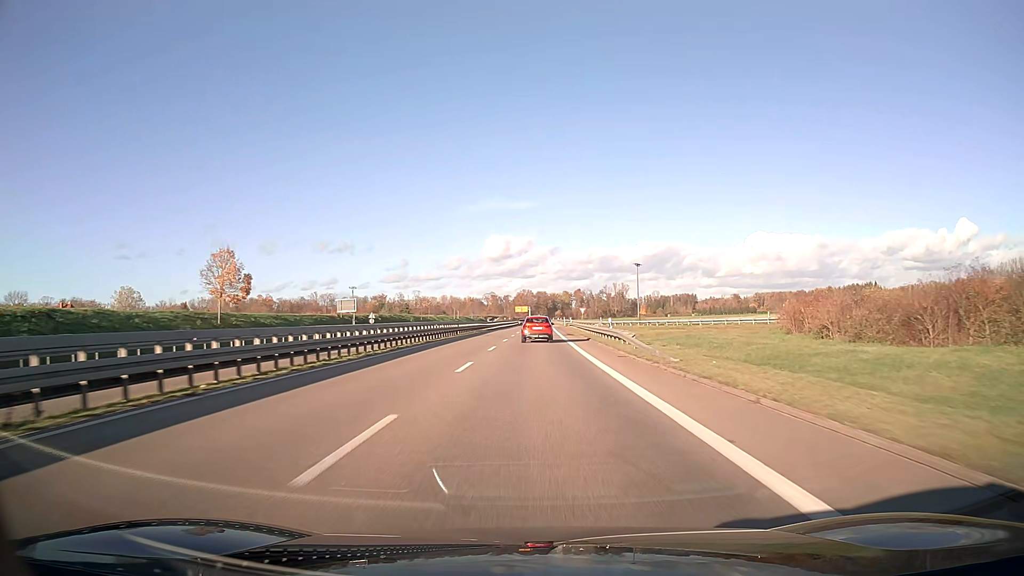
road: trunk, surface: asphalt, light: Day
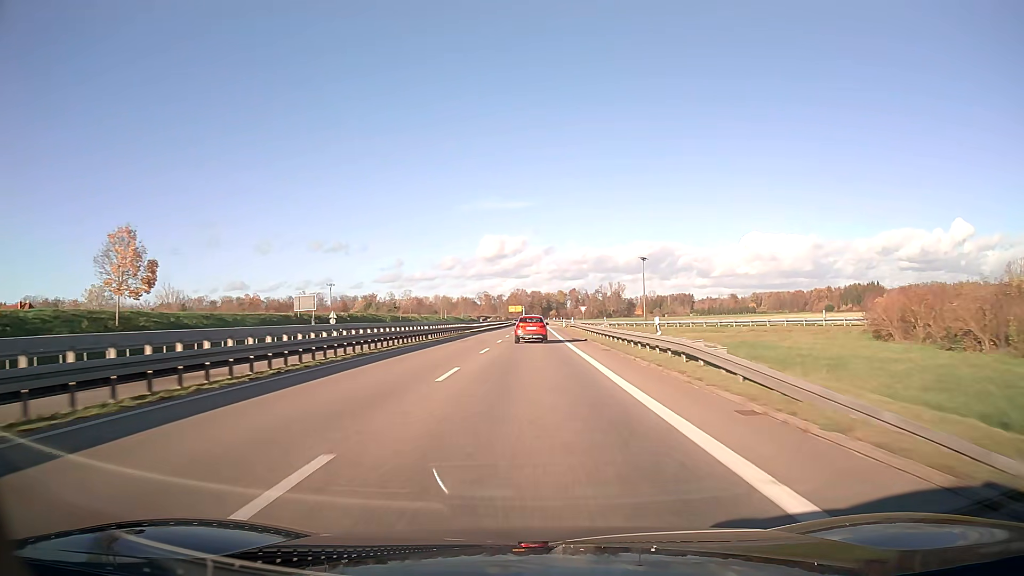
(+0.1, +14.5) m; +1°
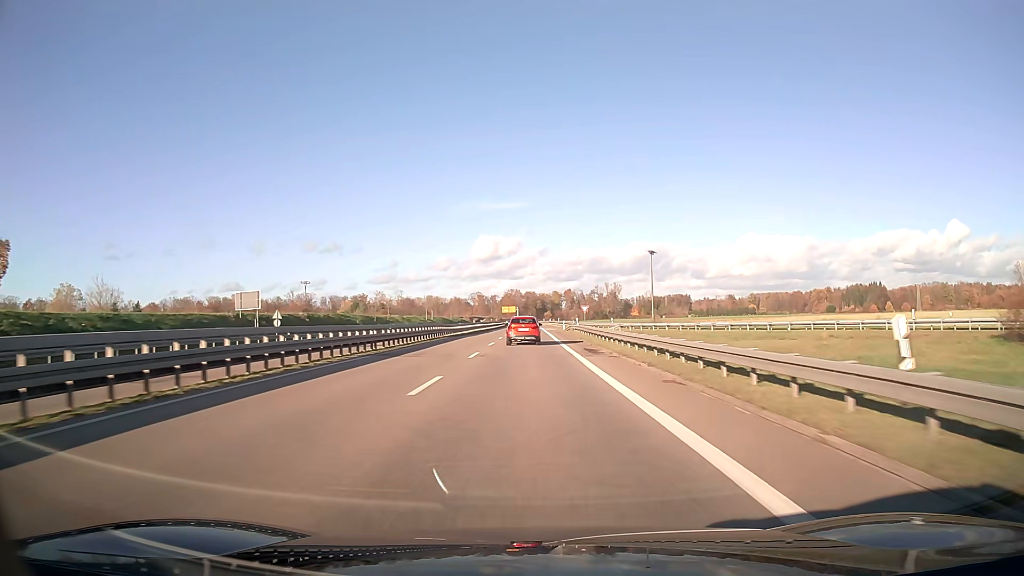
(+0.1, +14.3) m; 0°
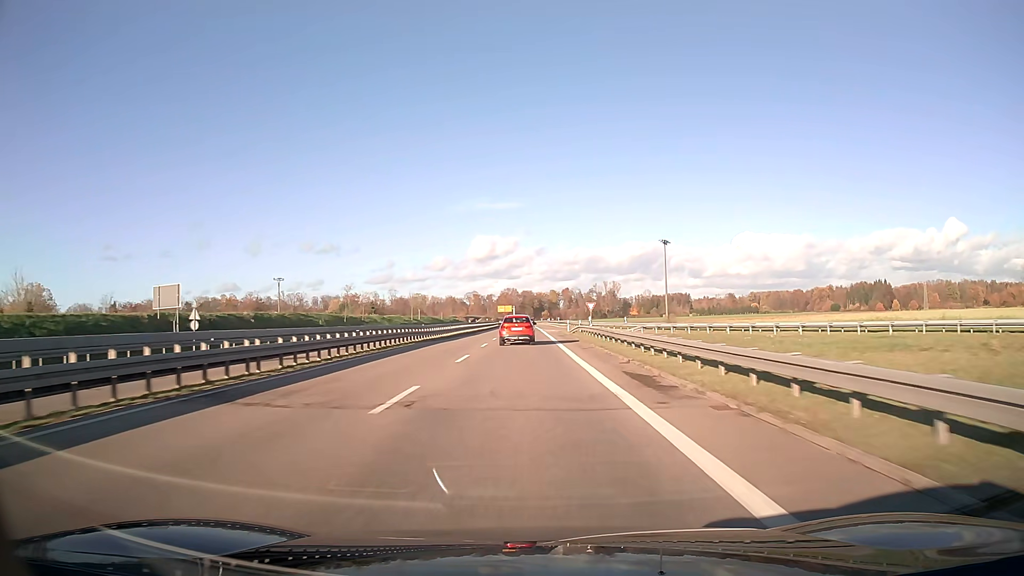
(0.0, +14.2) m; 0°
